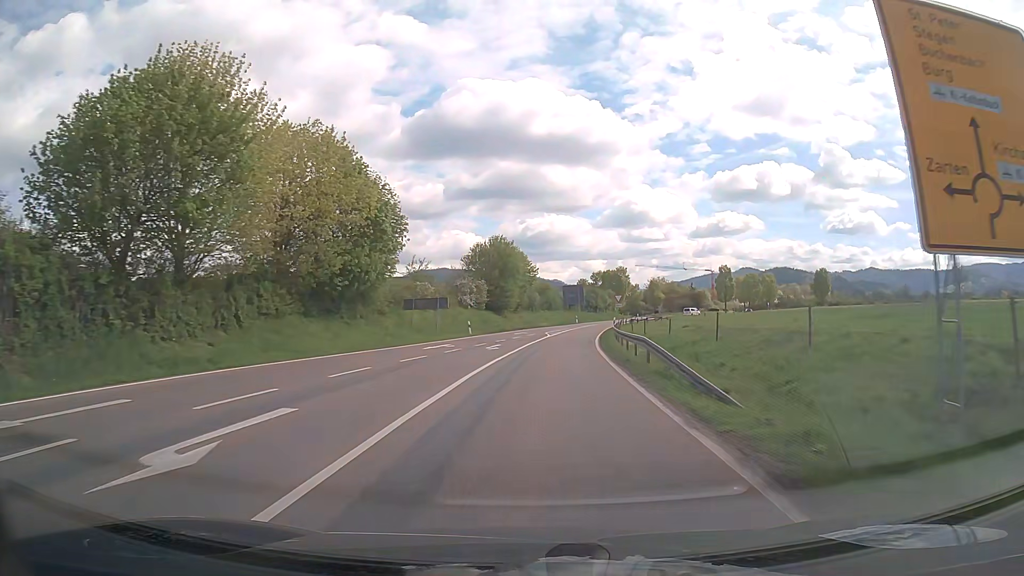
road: secondary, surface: asphalt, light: Day
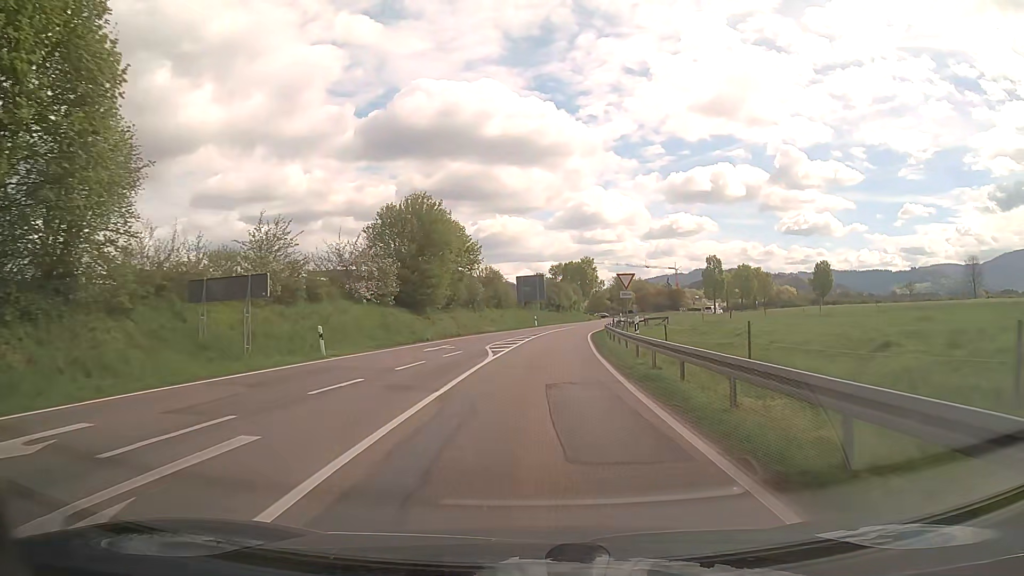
(+0.9, +27.2) m; +4°
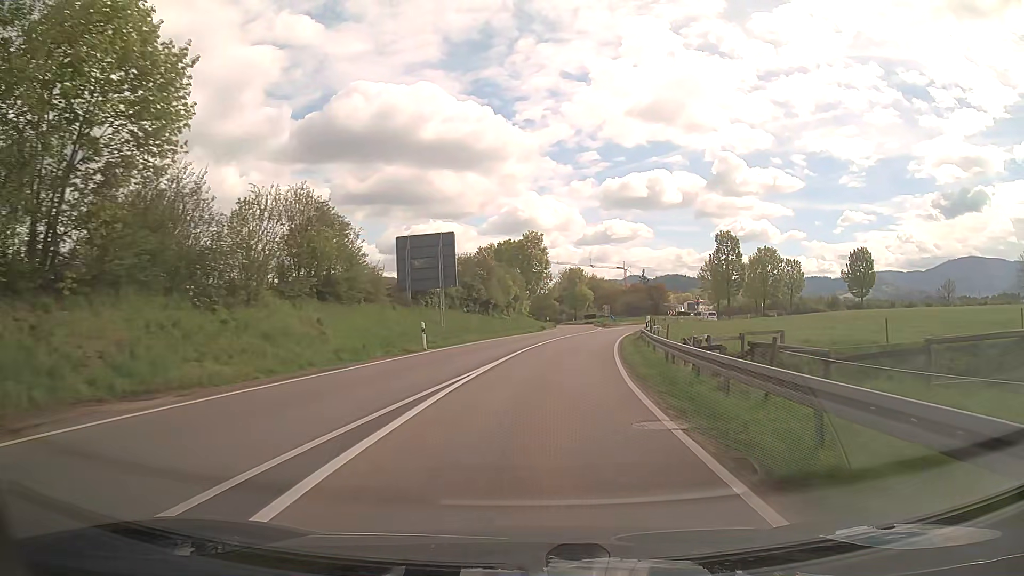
(+1.7, +43.8) m; +6°
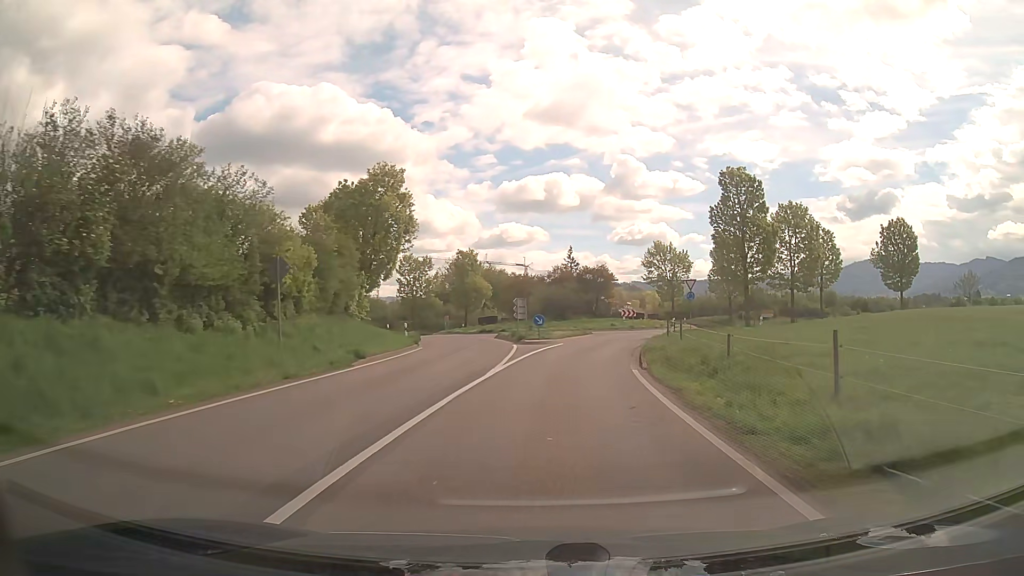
(+2.7, +37.6) m; +9°
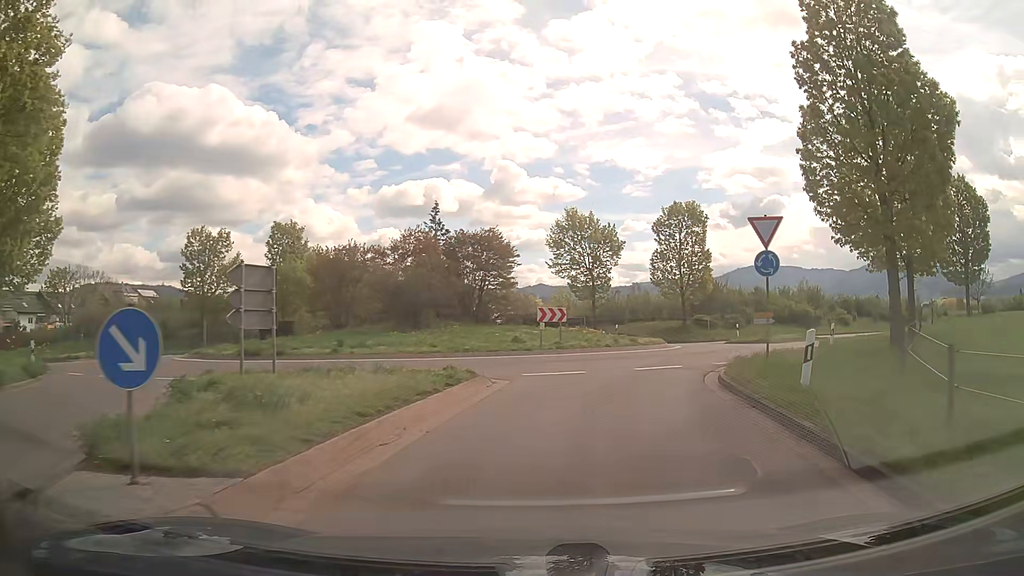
(+2.3, +28.9) m; +11°
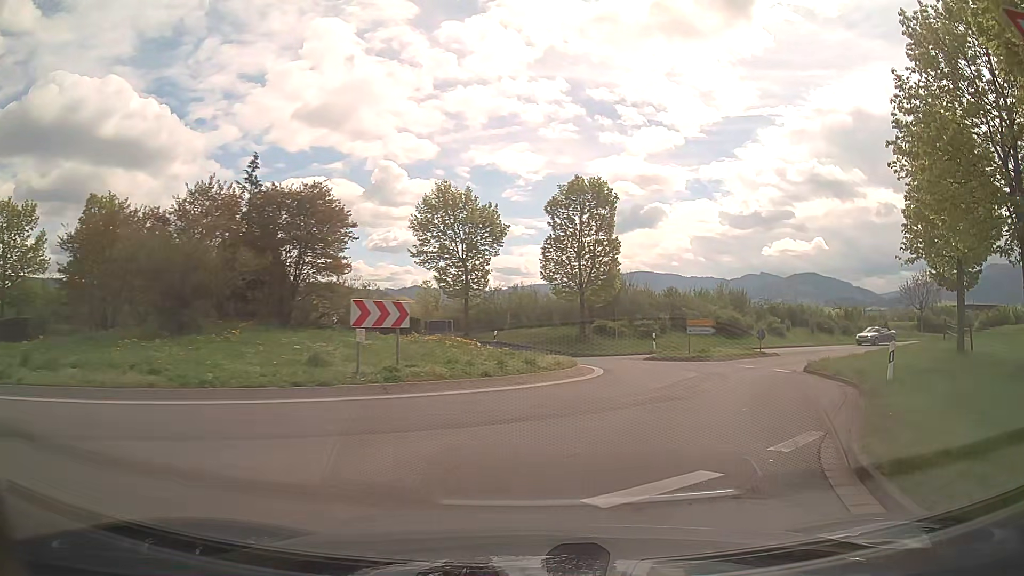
(+0.9, +12.0) m; +10°
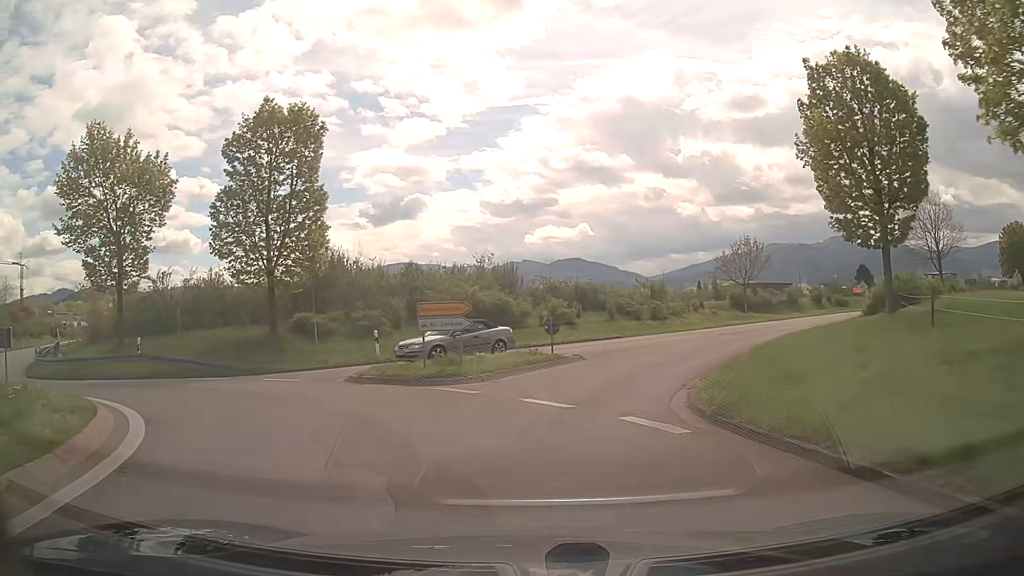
(+3.6, +14.5) m; +20°
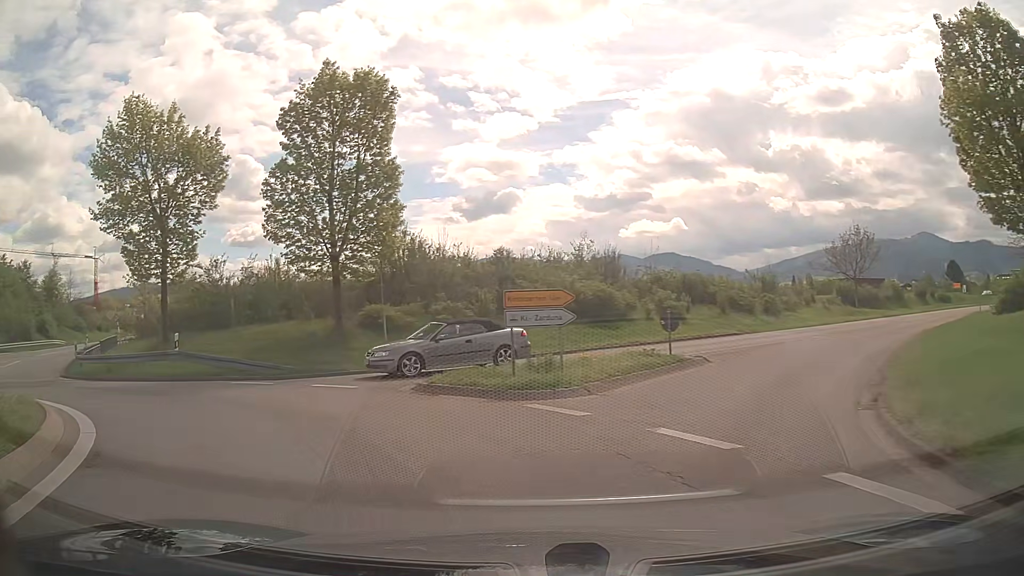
(-0.3, +4.0) m; -8°
(-2, +10) (-10, +16) (-20, +17) (-28, +12) (-34, +4) (-39, -5) (-45, -12) (-51, -20) (-58, -28) (-63, -36) m
